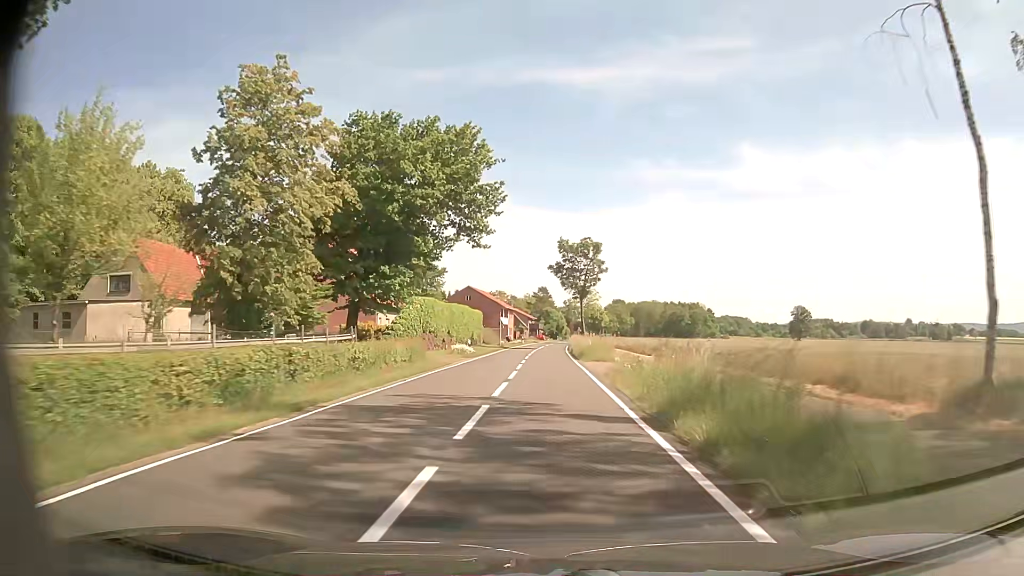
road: tertiary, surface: asphalt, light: Day
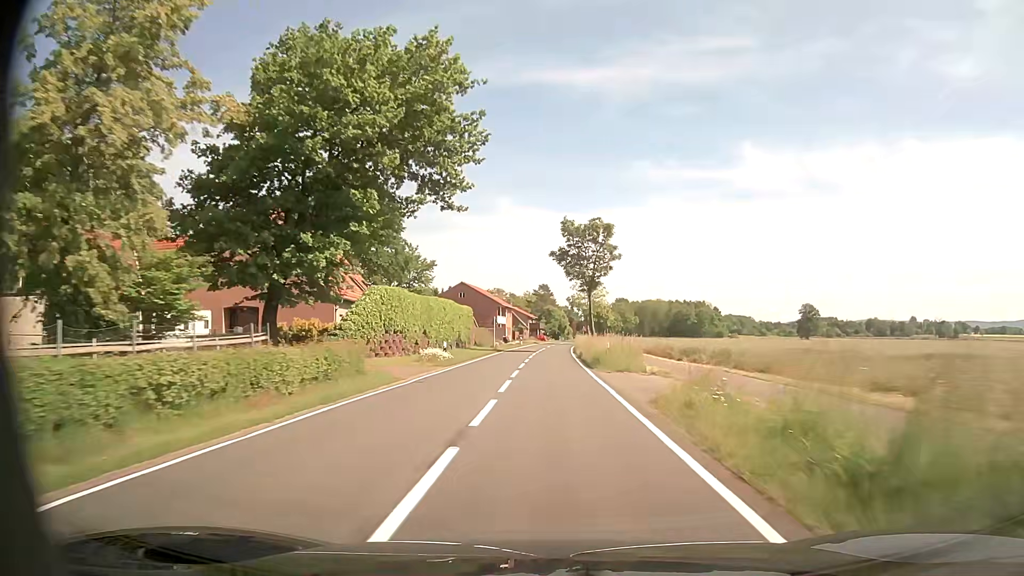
(-0.1, +10.8) m; 0°
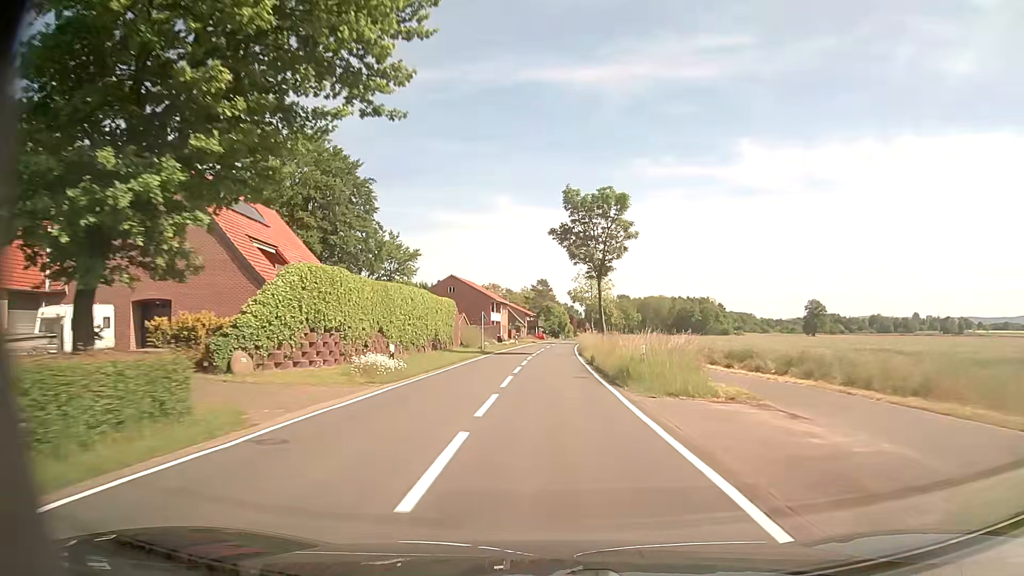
(0.0, +10.8) m; 0°
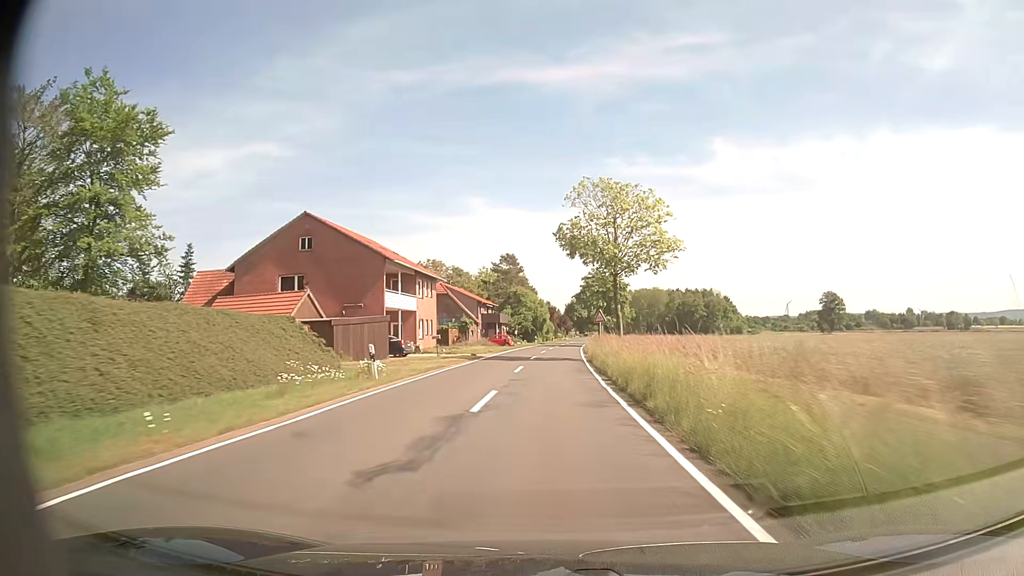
(+0.7, +54.0) m; +2°
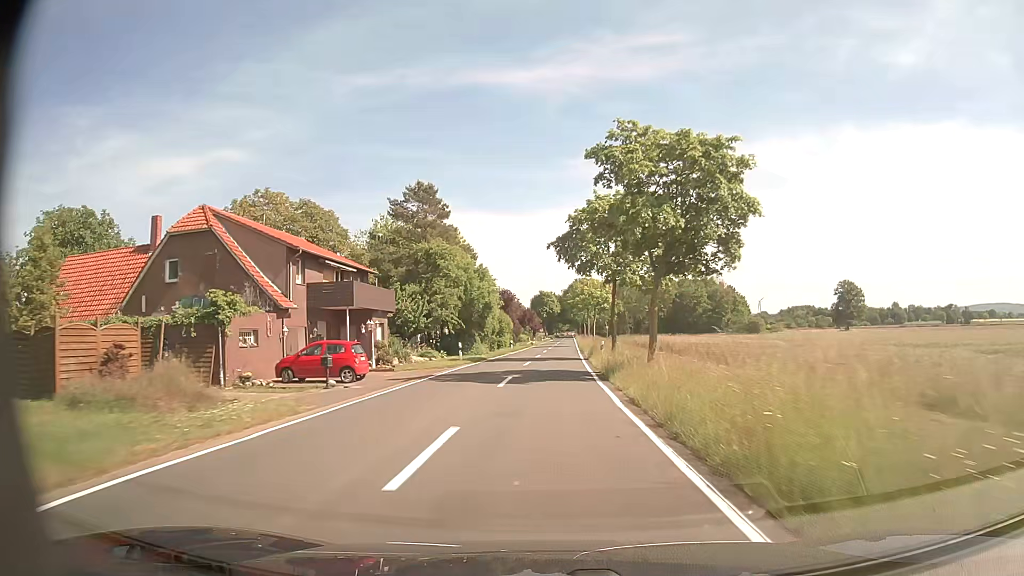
(+1.3, +54.0) m; +3°
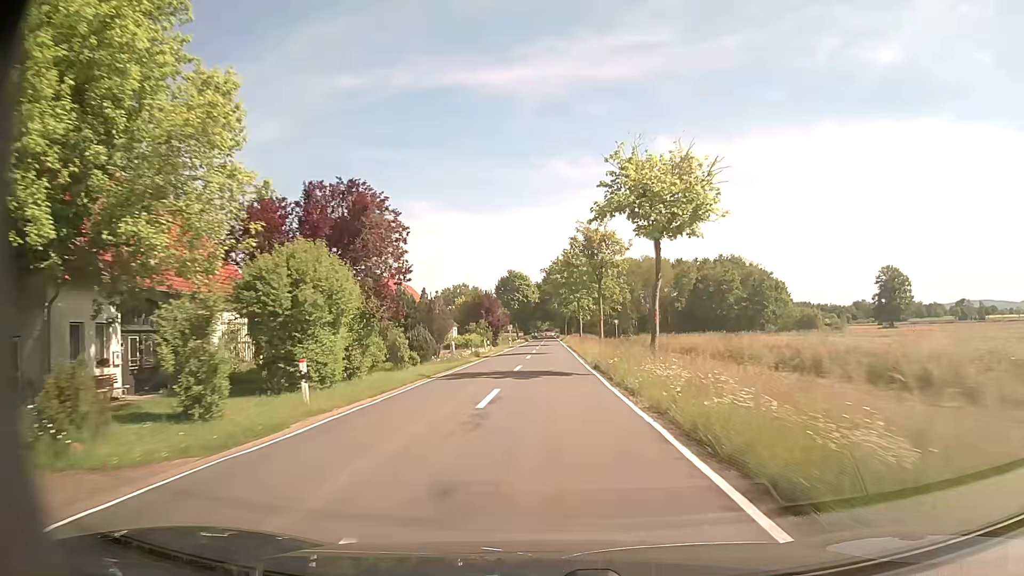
(+0.9, +53.9) m; +2°
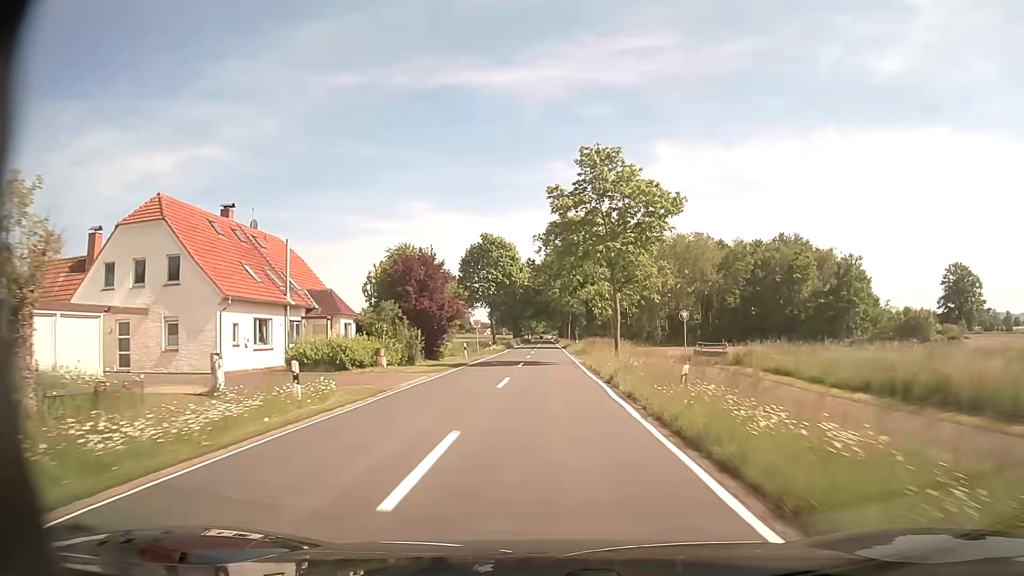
(+0.2, +43.1) m; 0°
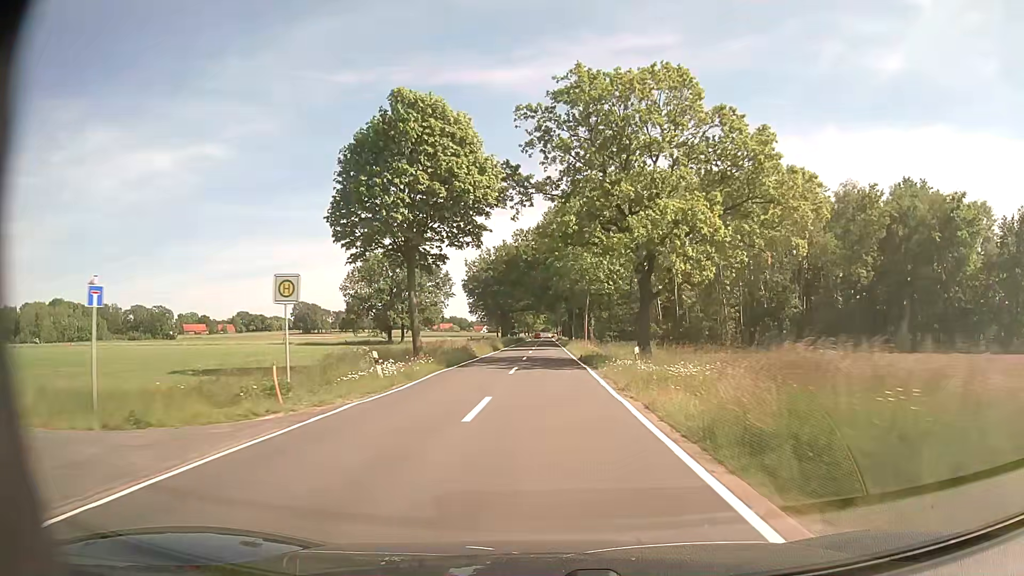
(+0.3, +43.1) m; 0°
(0, +10) (0, +20) (0, +30) (0, +40) (0, +50) (0, +60) (0, +70) (0, +80) (0, +90) (0, +100) m
